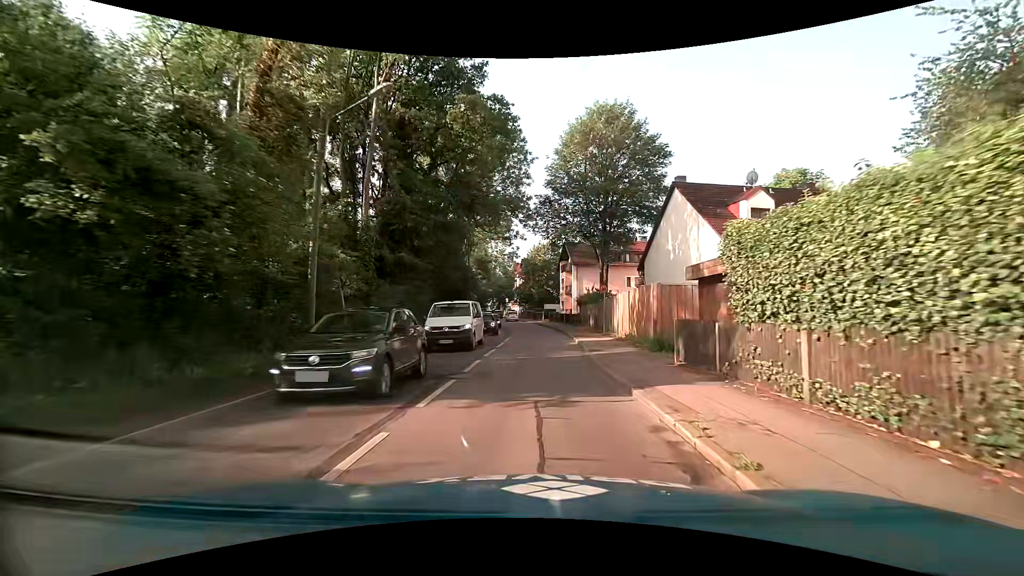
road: secondary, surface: asphalt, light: Day
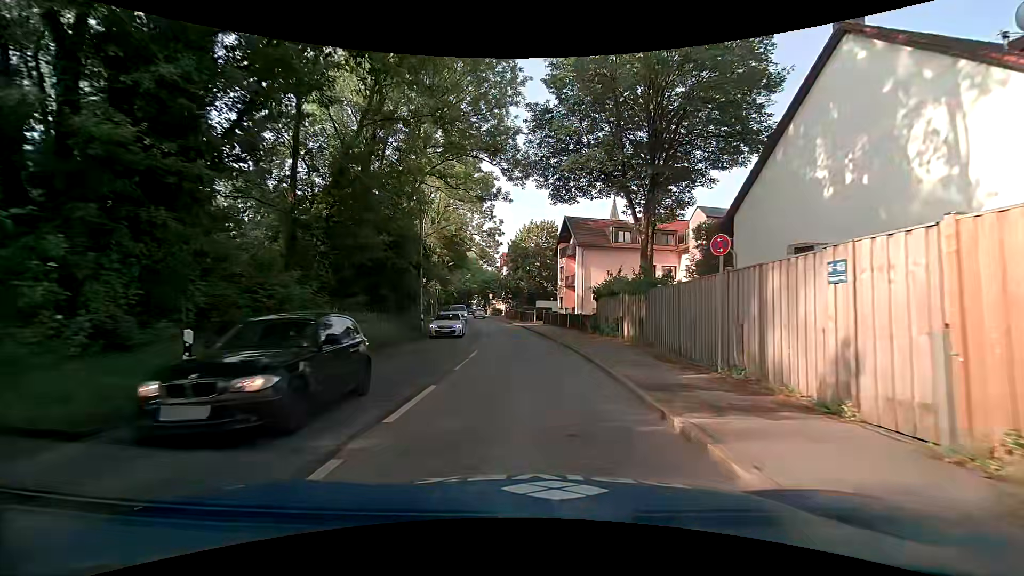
(+0.1, +19.4) m; +1°
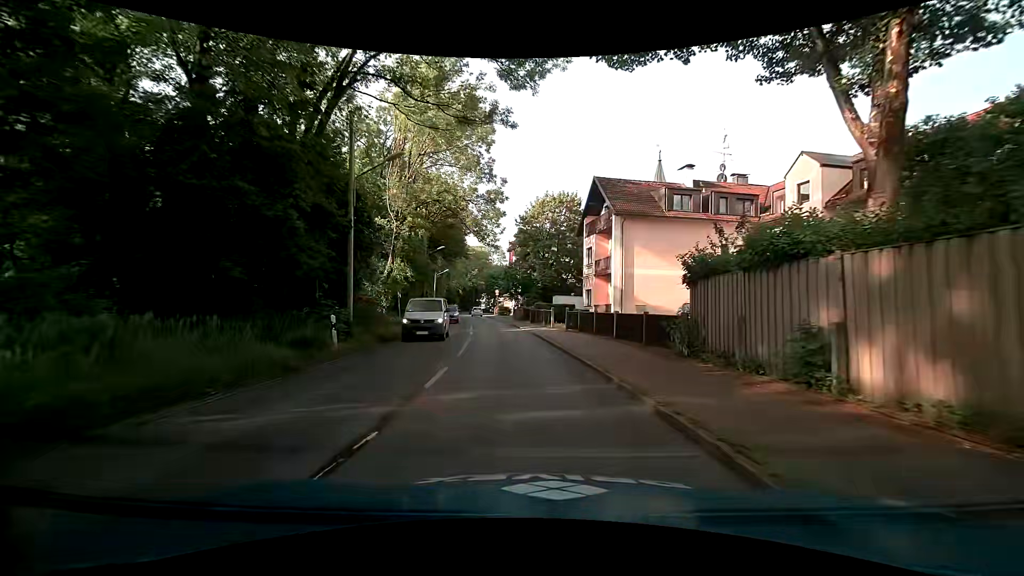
(-0.2, +15.3) m; -2°
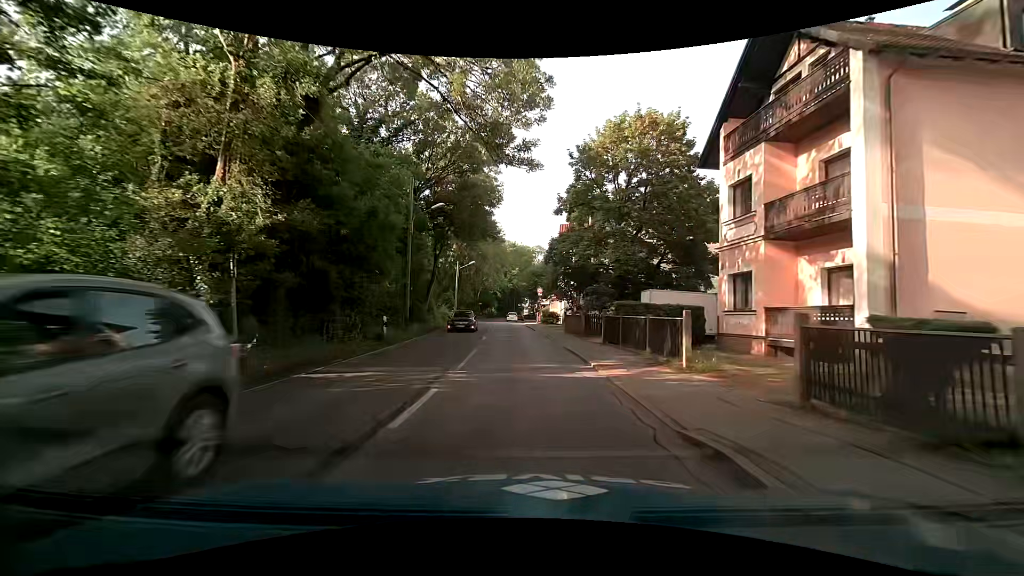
(-1.0, +21.3) m; -5°
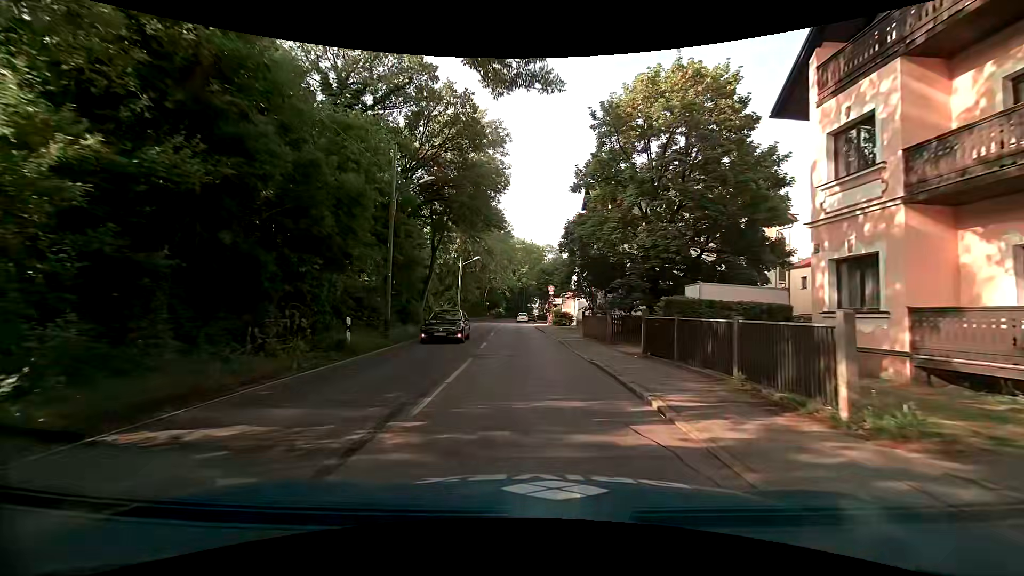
(-0.1, +5.4) m; -2°
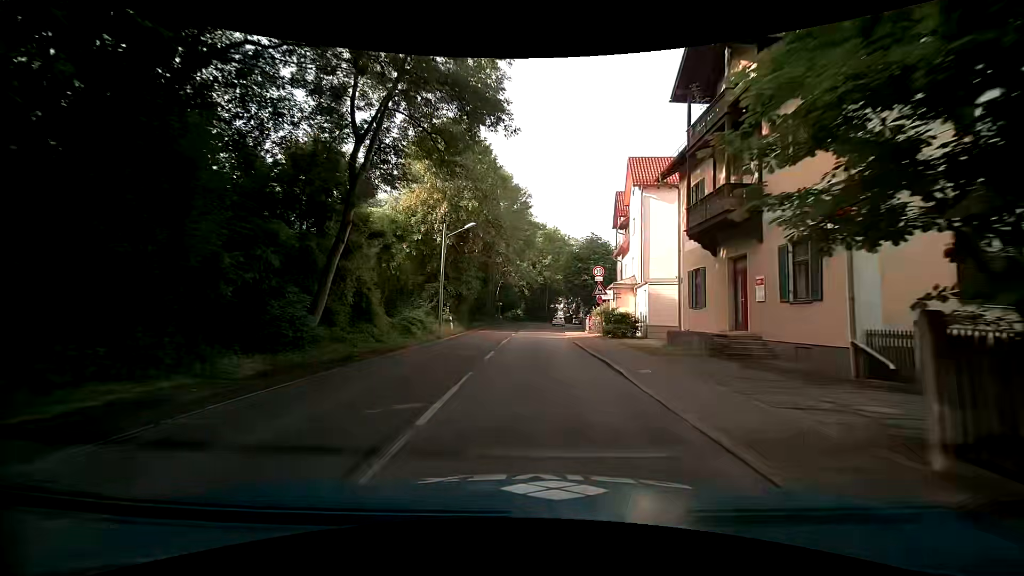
(-0.5, +22.0) m; -2°
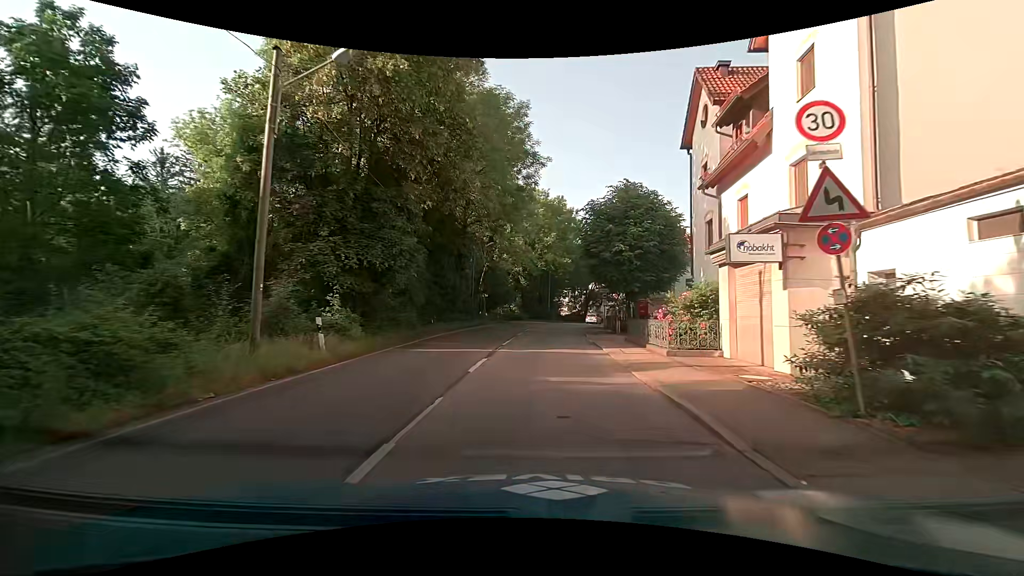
(-0.3, +21.9) m; 0°
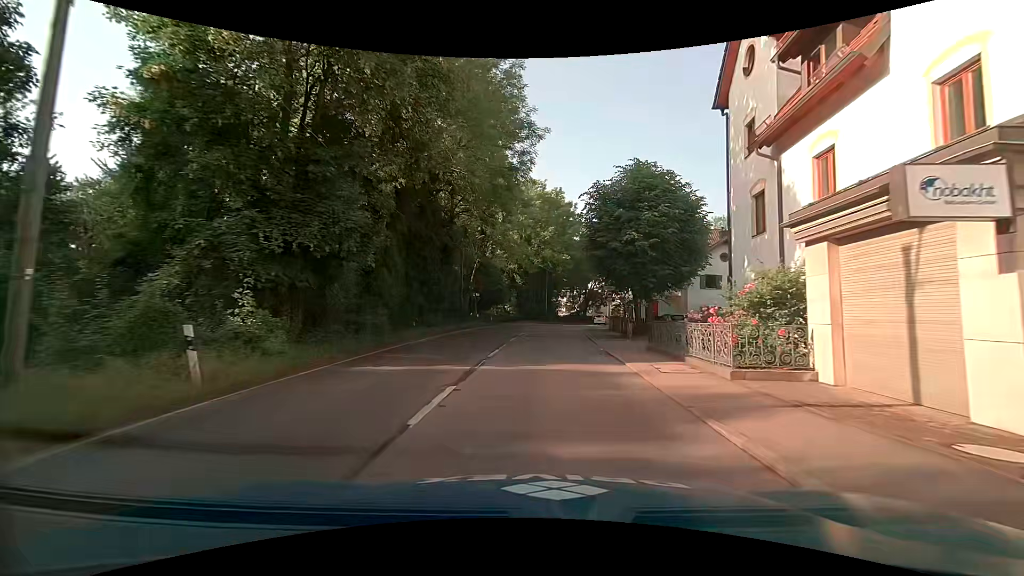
(-0.1, +5.0) m; -1°
(0, +10) (+1, +20) (+1, +30) (+2, +40) (+3, +50) (+5, +60) (+8, +69) (+12, +78) (+16, +88) (+20, +97) m
